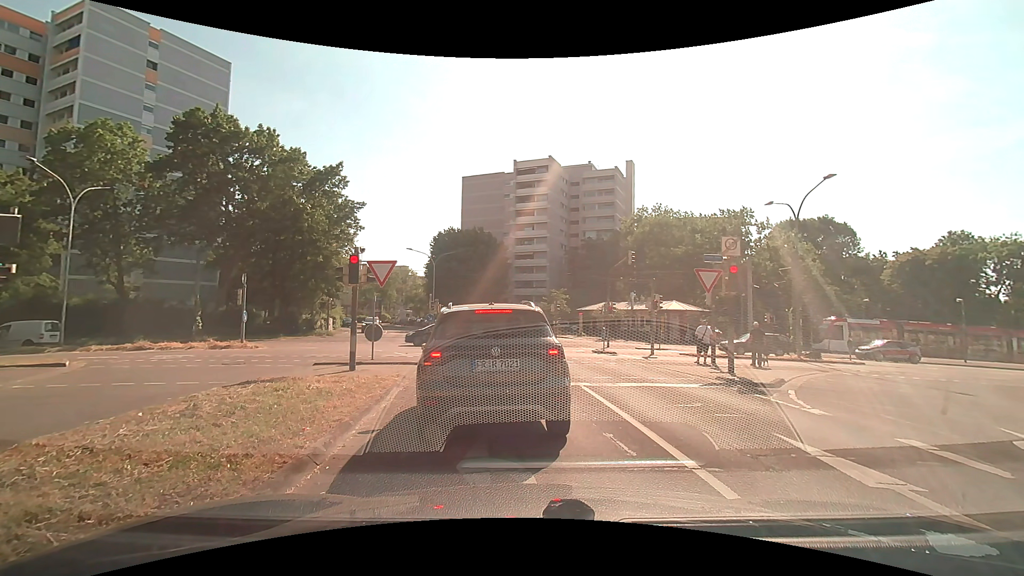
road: residential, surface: asphalt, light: Day
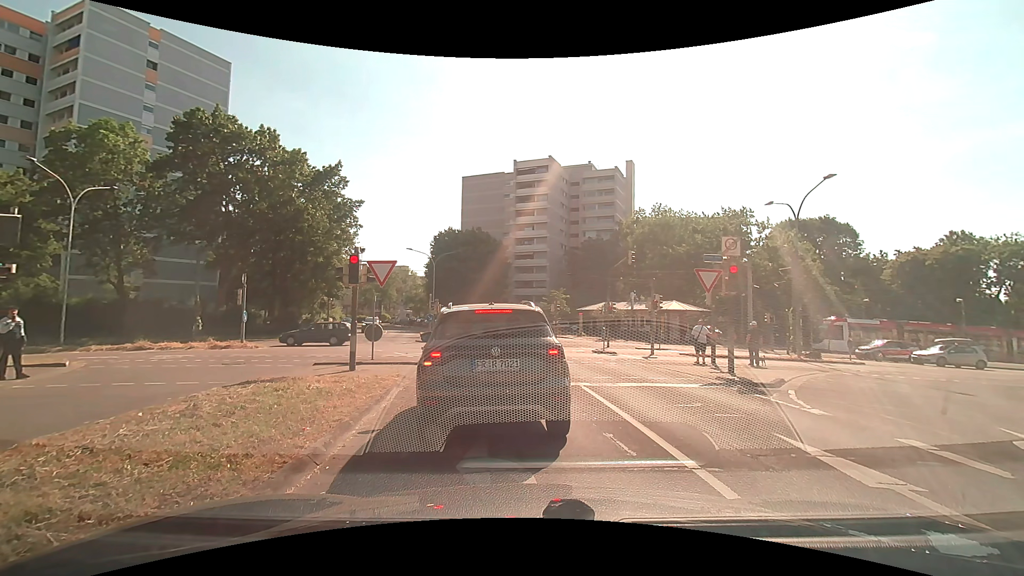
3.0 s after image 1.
(0.0, 0.0) m; 0°
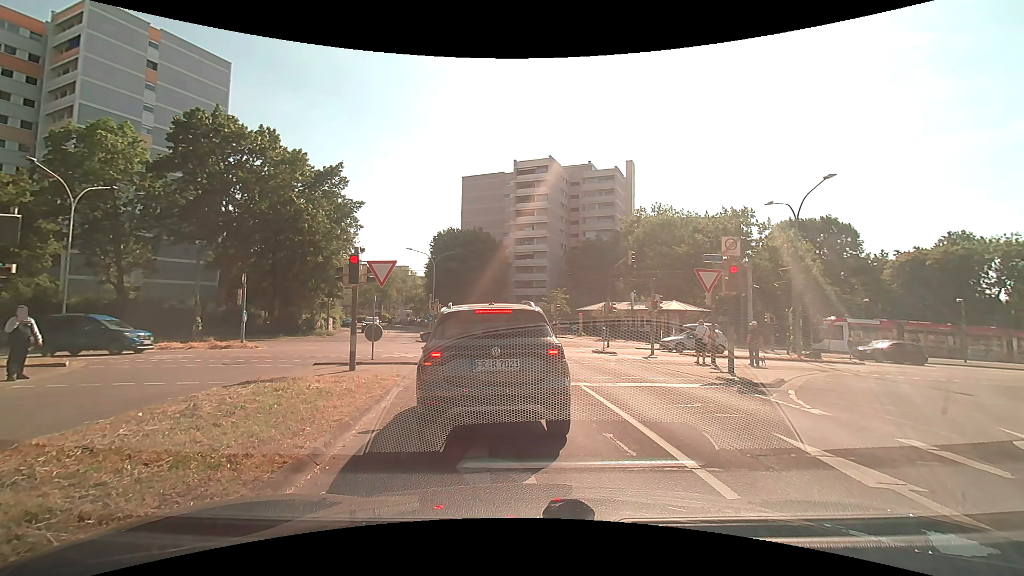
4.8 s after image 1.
(0.0, 0.0) m; 0°
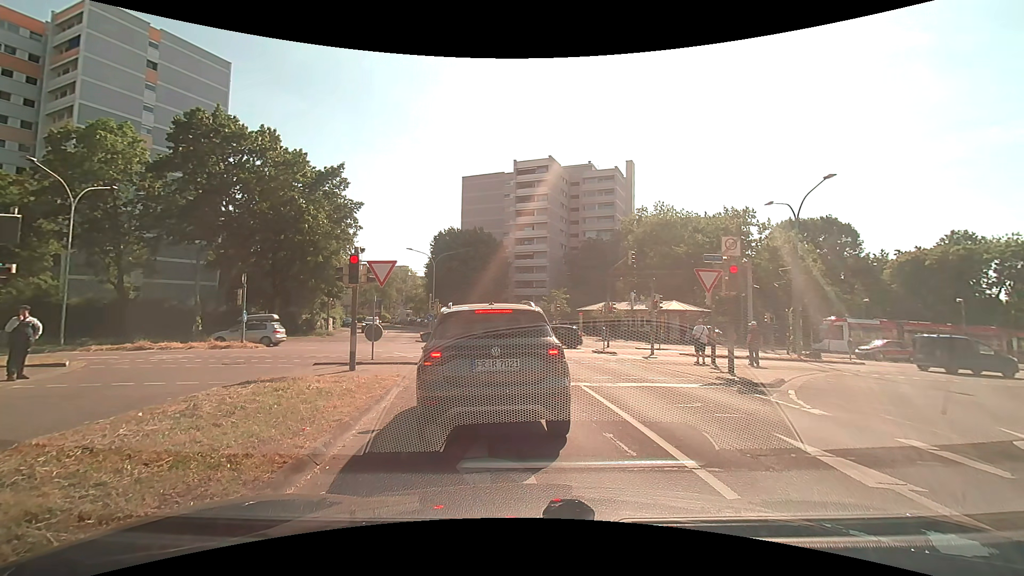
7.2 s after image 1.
(0.0, 0.0) m; 0°
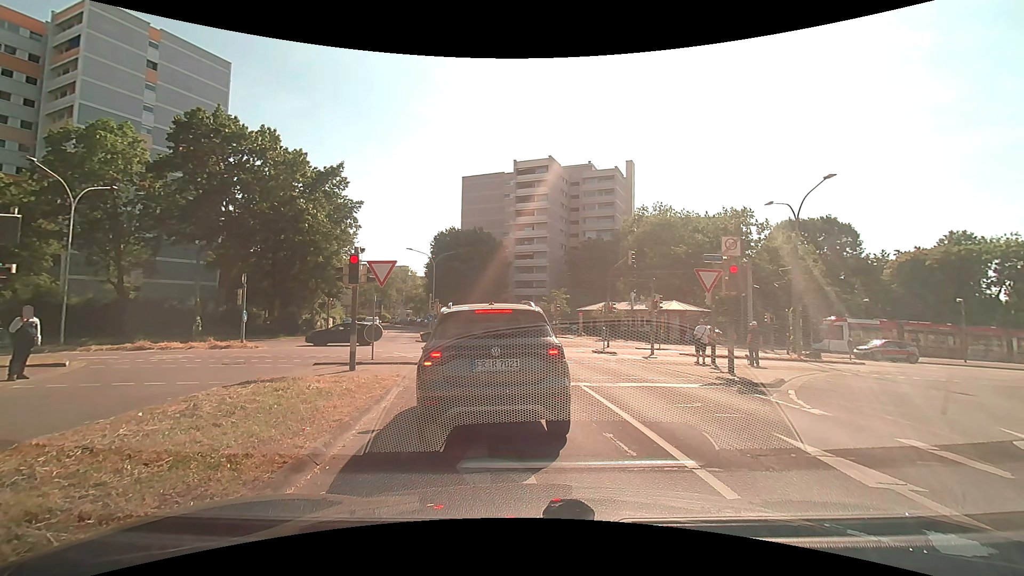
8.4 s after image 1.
(0.0, 0.0) m; 0°
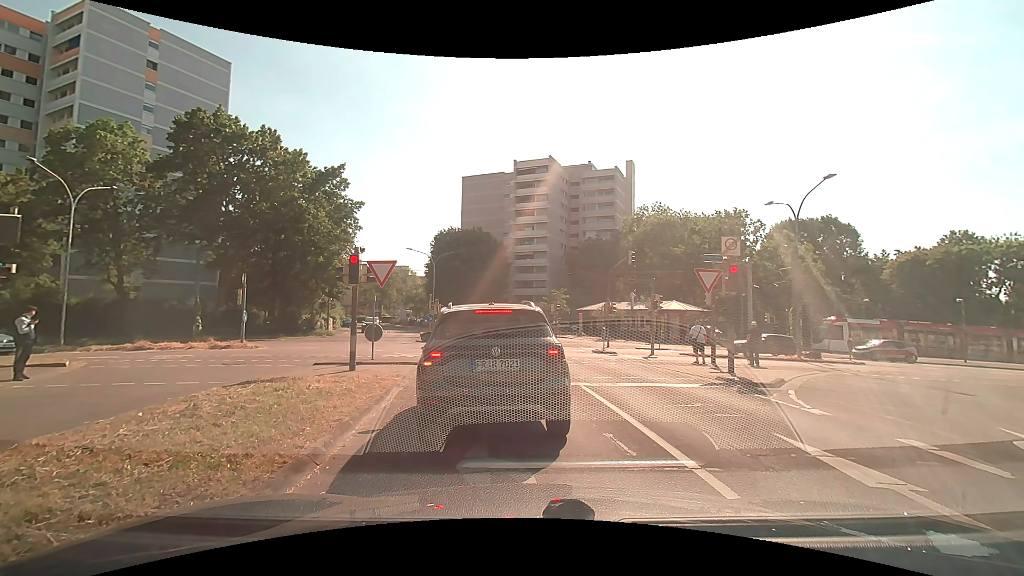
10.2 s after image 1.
(0.0, 0.0) m; 0°
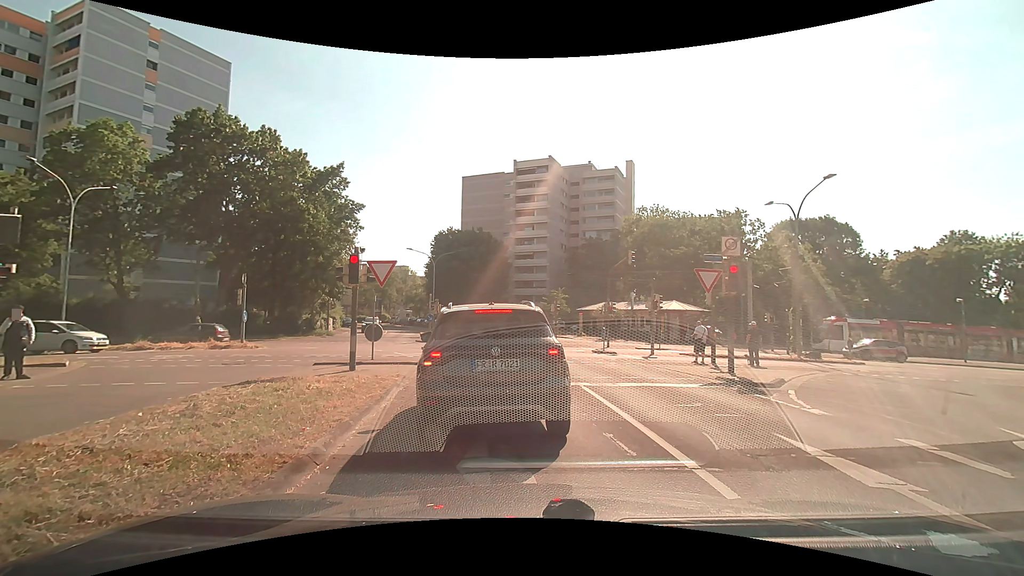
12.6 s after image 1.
(0.0, 0.0) m; 0°
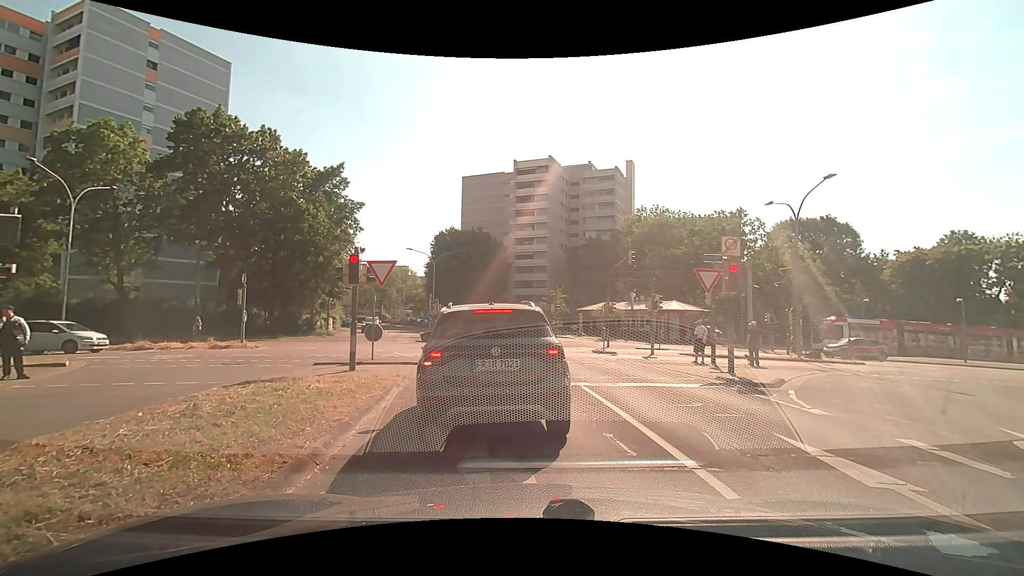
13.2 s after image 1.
(0.0, 0.0) m; 0°
